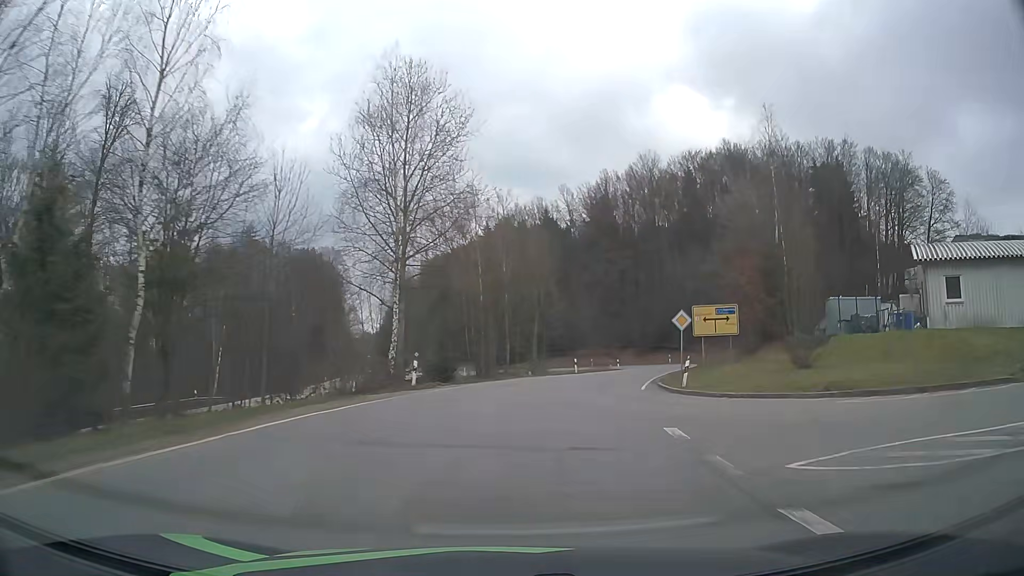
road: tertiary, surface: asphalt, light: Day
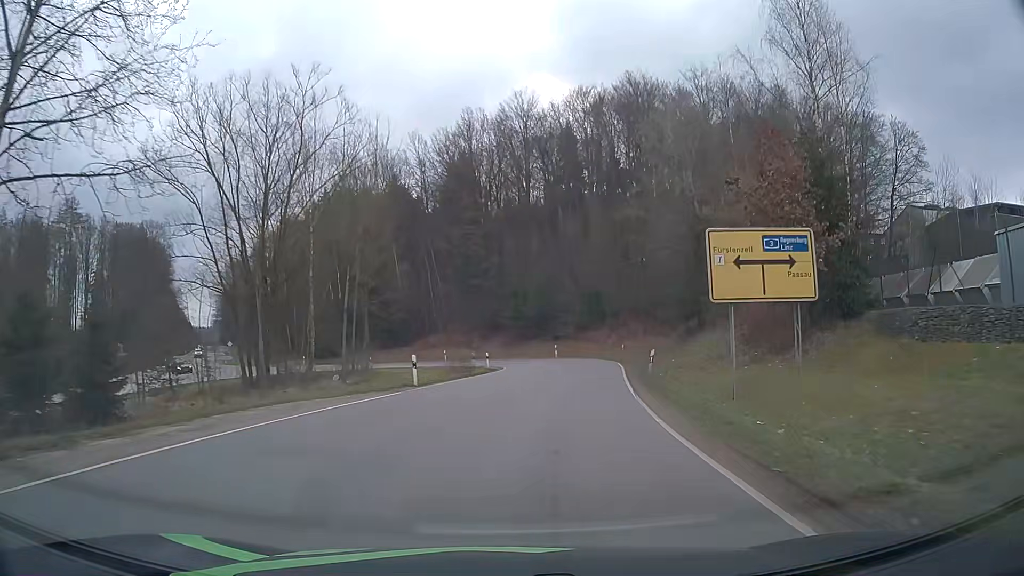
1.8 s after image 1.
(+2.7, +24.7) m; +12°
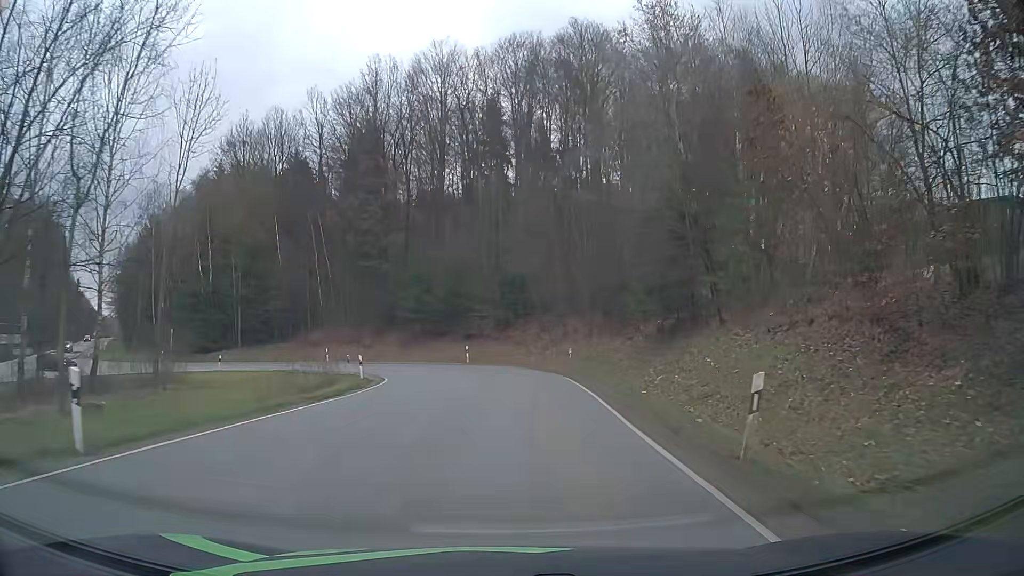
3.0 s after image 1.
(+1.0, +15.4) m; +7°
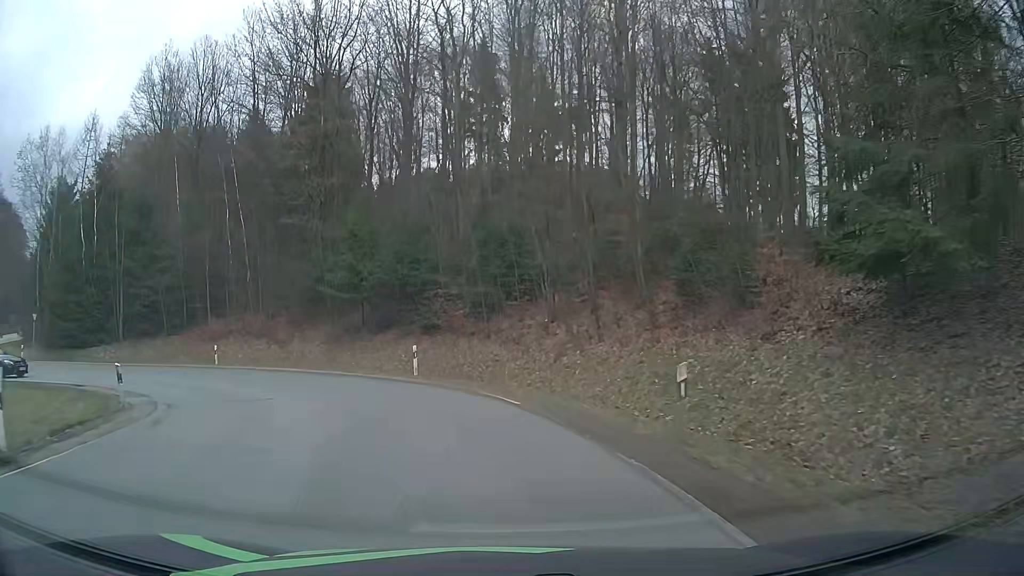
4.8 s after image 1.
(+0.8, +20.7) m; +1°
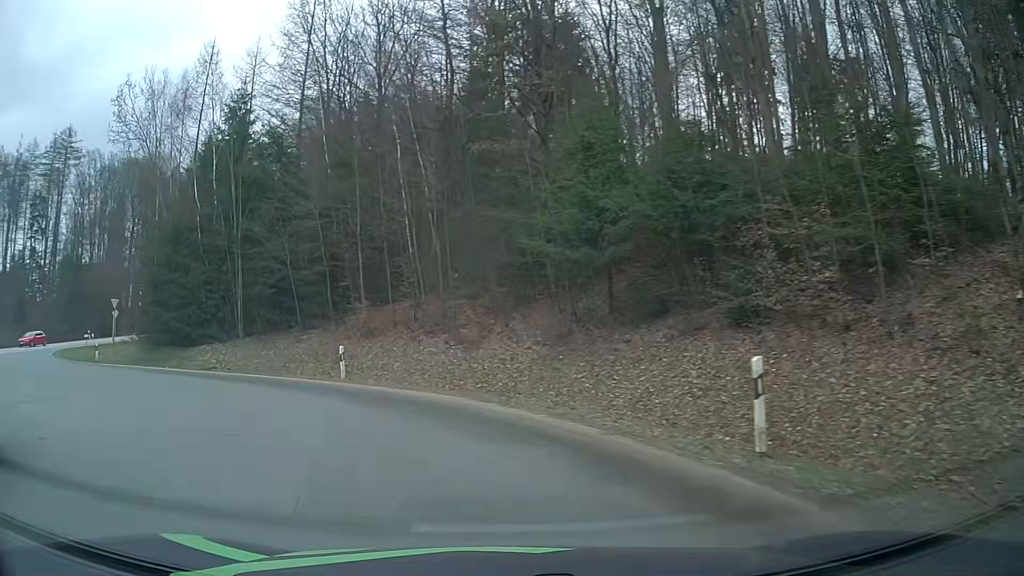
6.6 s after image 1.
(-2.4, +16.4) m; -21°
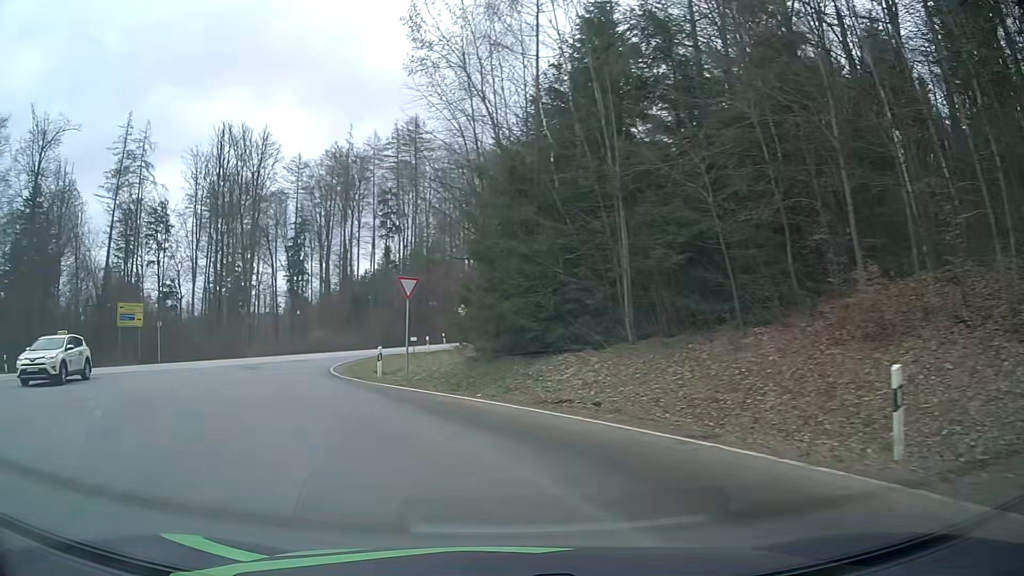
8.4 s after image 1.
(-4.1, +13.4) m; -33°
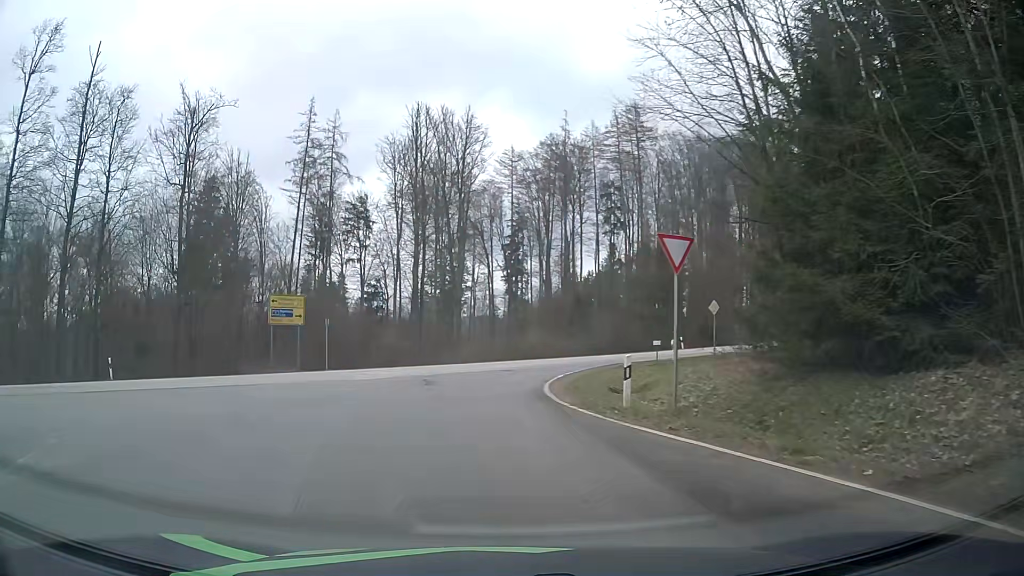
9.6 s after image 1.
(-1.8, +9.1) m; -21°
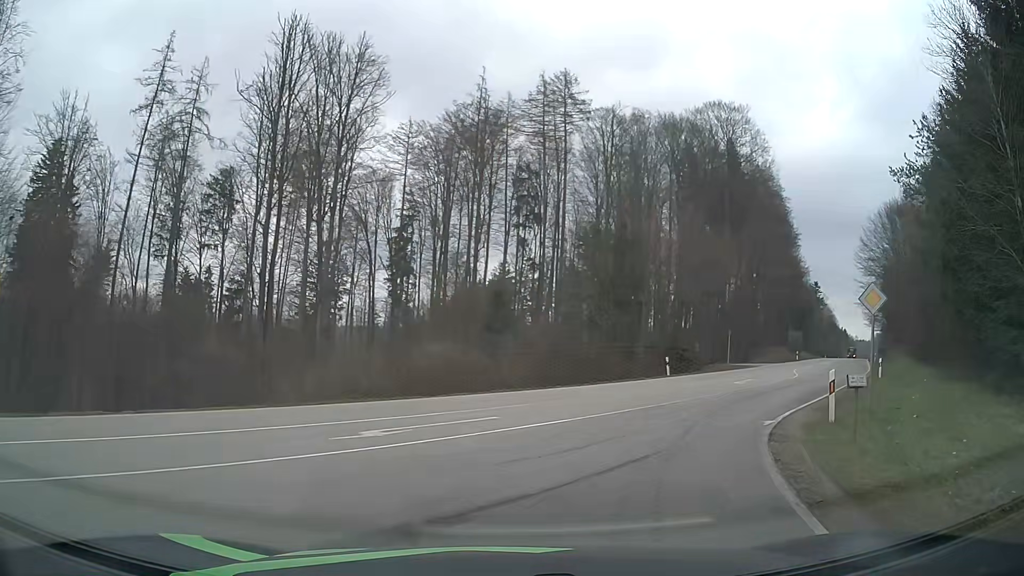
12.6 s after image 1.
(-0.6, +22.0) m; +9°
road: secondary
(+2, +10) (+6, +19) (+12, +27) (+18, +35) (+24, +43) (+29, +51) (+35, +60) (+40, +68) (+46, +77) (+51, +85) m
